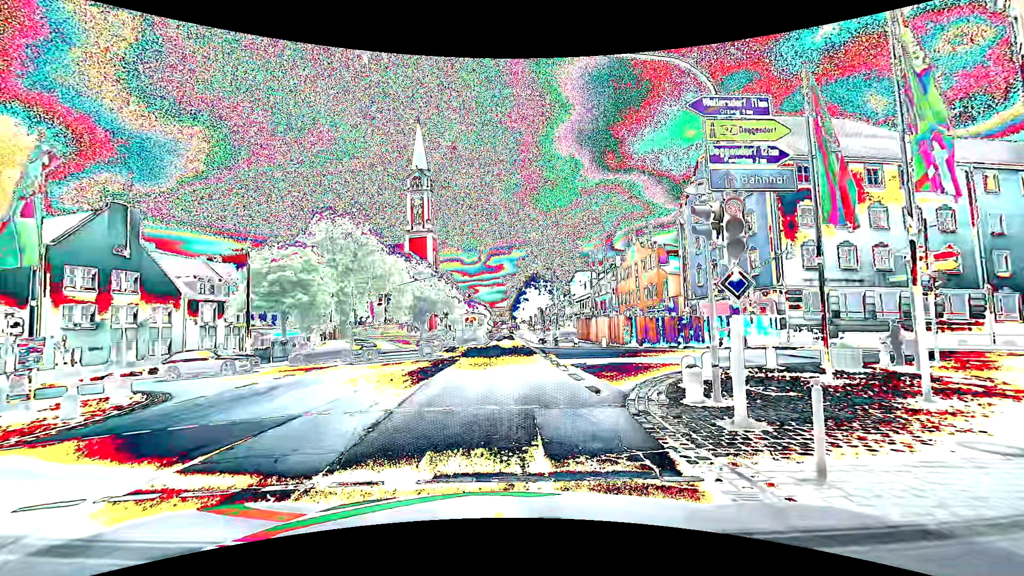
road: primary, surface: asphalt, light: Day
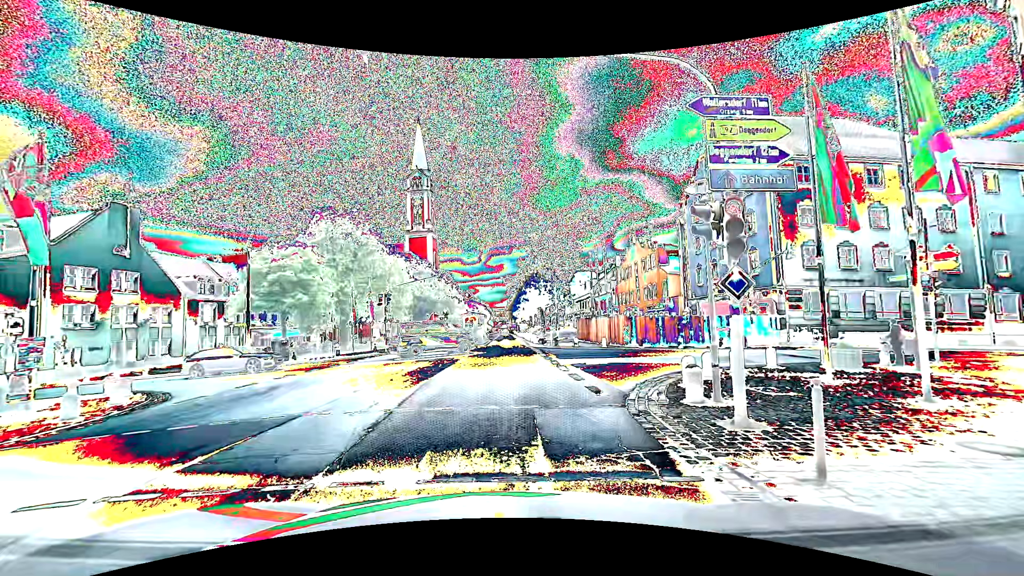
(0.0, 0.0) m; 0°
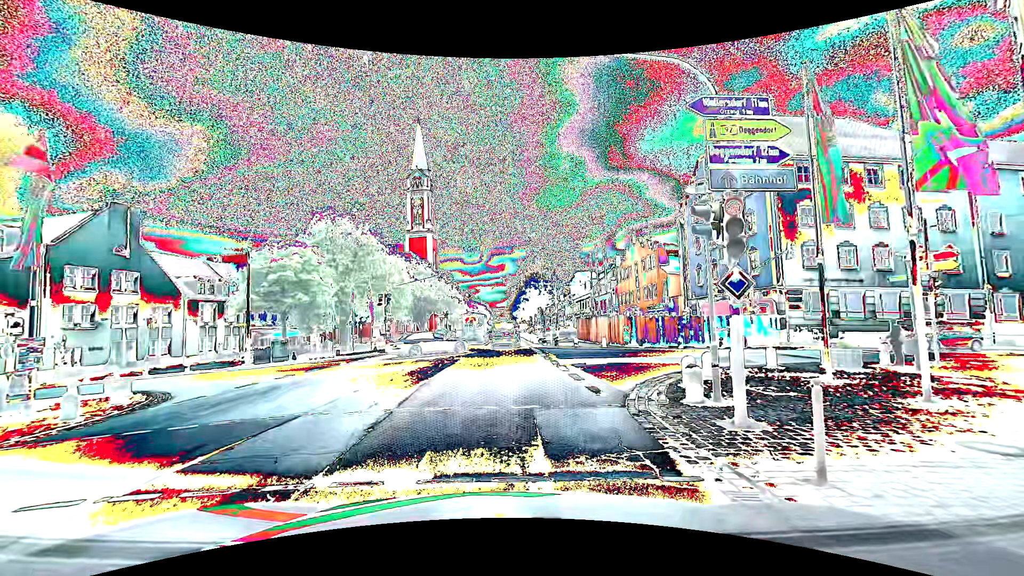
(0.0, 0.0) m; 0°
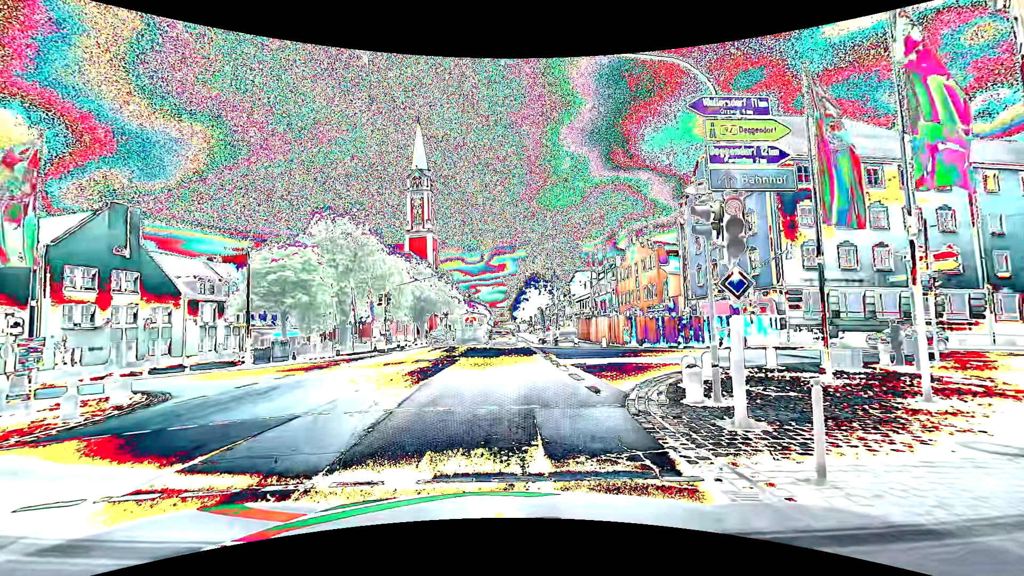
(0.0, 0.0) m; 0°
